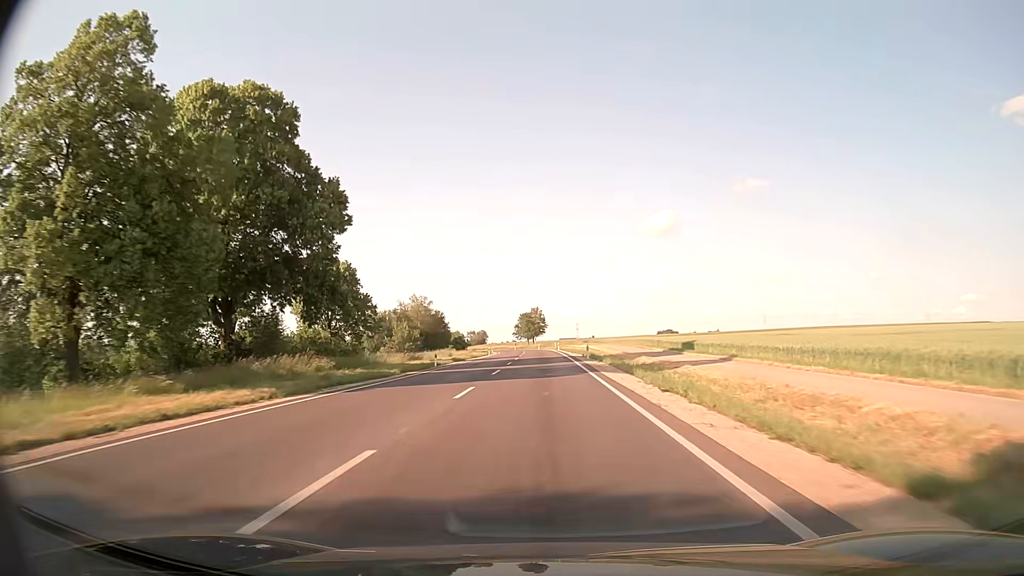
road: secondary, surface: asphalt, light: Day
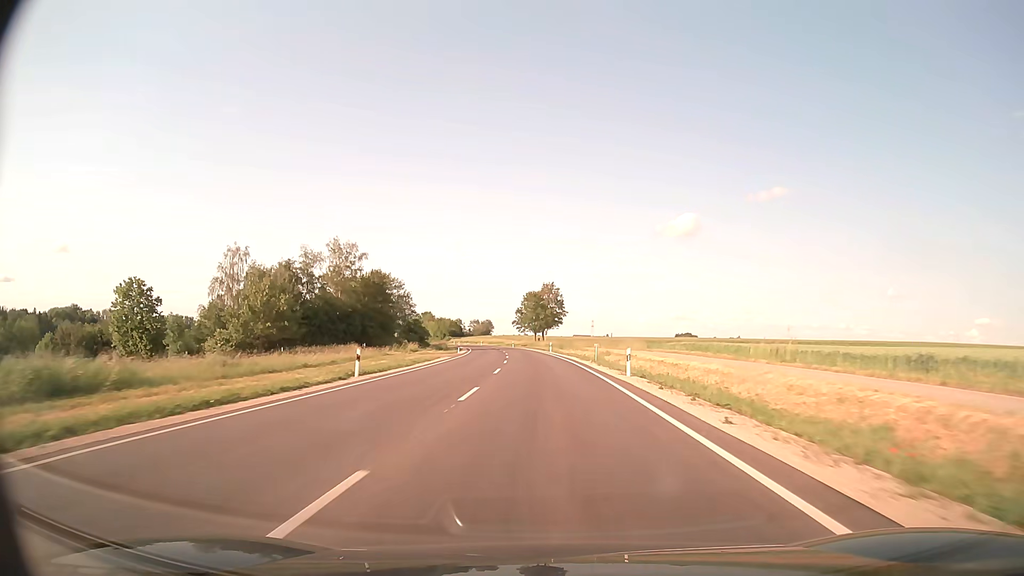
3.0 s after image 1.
(-0.7, +72.7) m; -1°
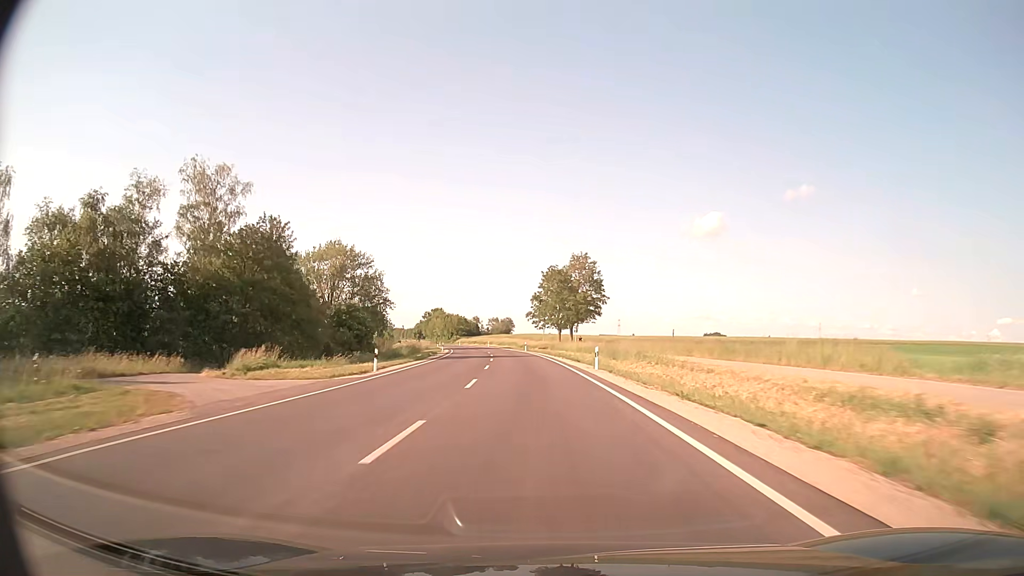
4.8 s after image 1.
(-0.5, +43.5) m; -2°
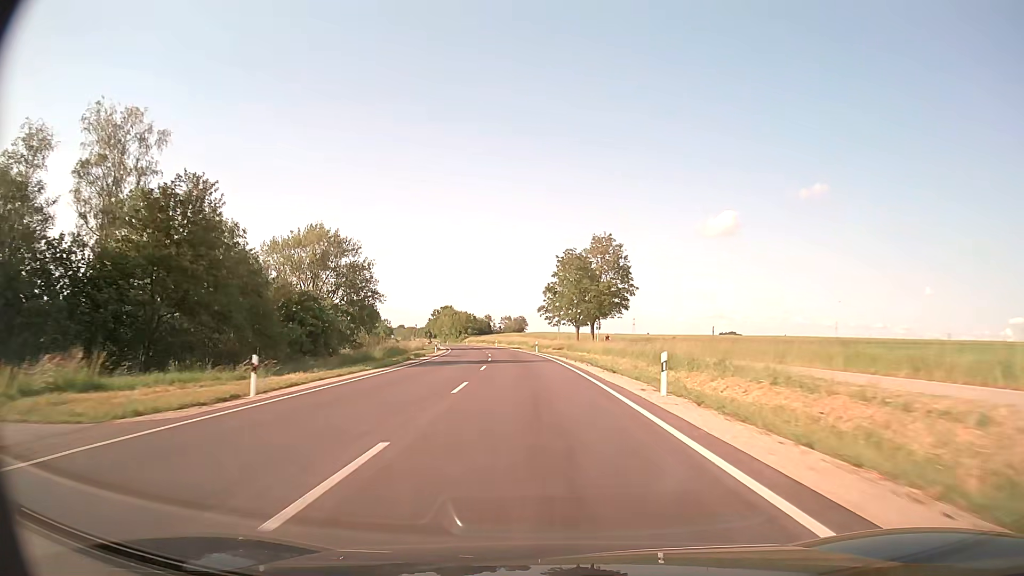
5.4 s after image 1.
(-0.2, +14.6) m; -1°
